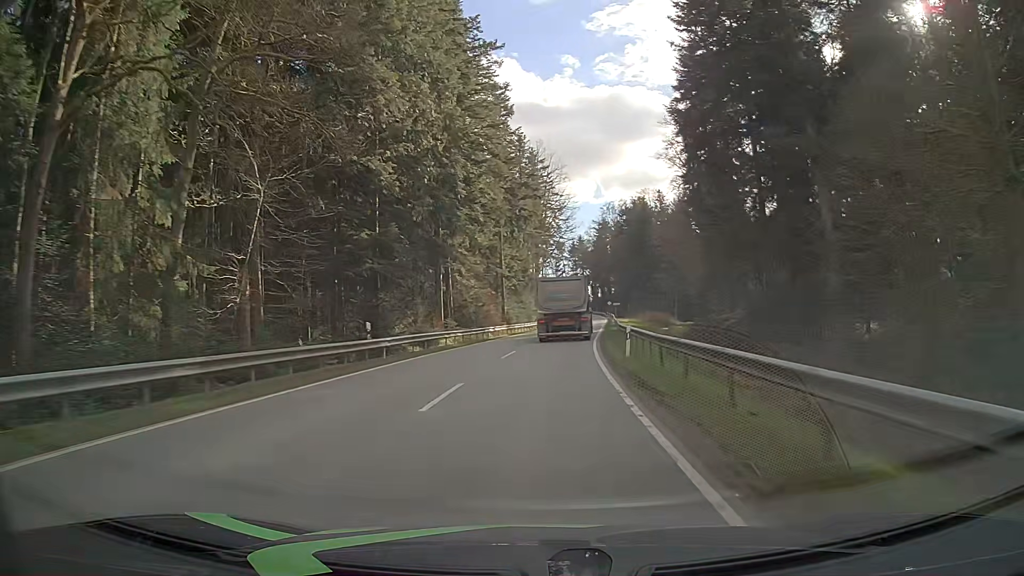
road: tertiary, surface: asphalt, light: Day
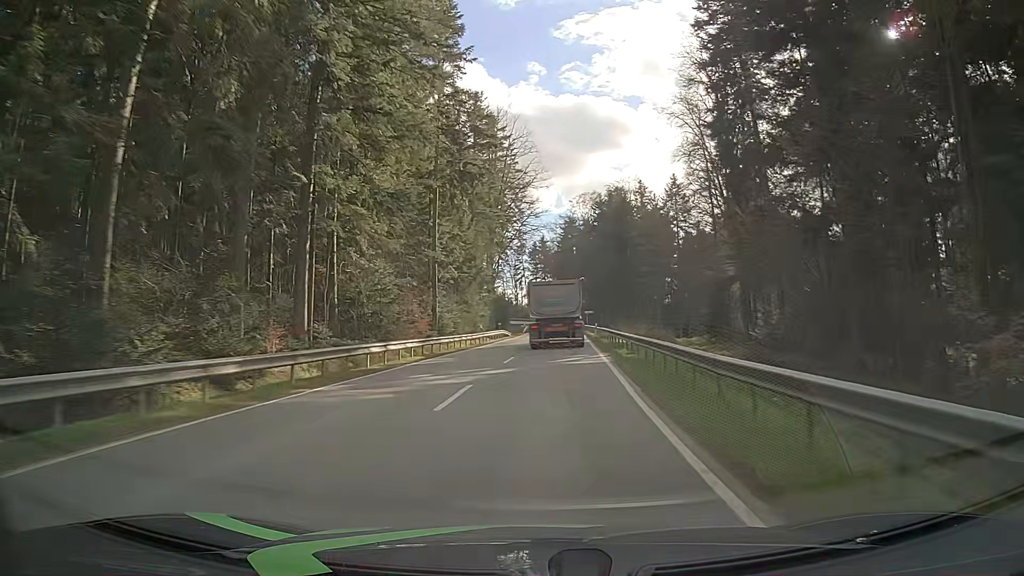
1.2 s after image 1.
(+0.7, +24.1) m; +4°
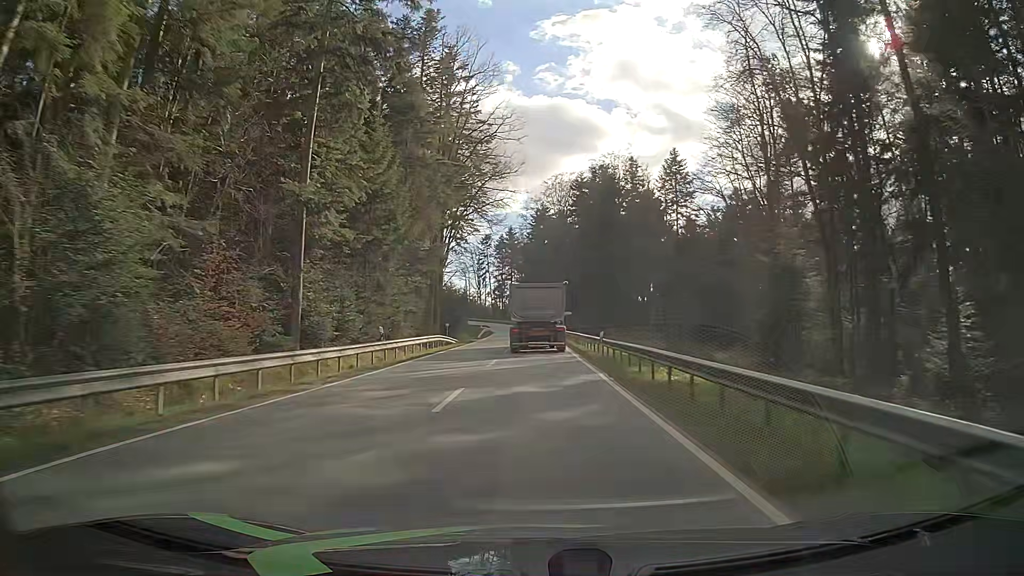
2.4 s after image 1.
(+0.4, +23.2) m; +3°
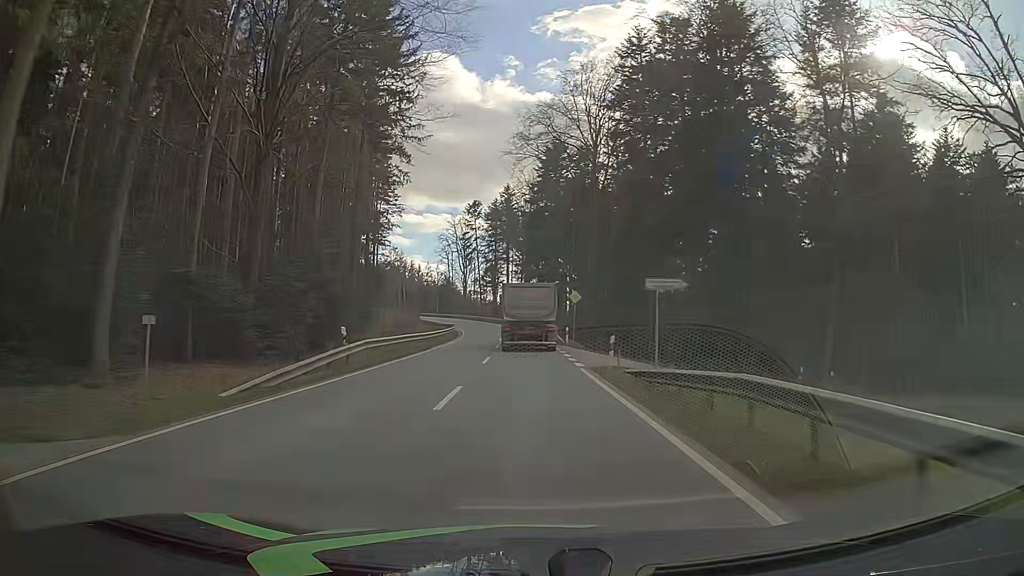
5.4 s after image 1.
(+0.5, +55.7) m; +1°
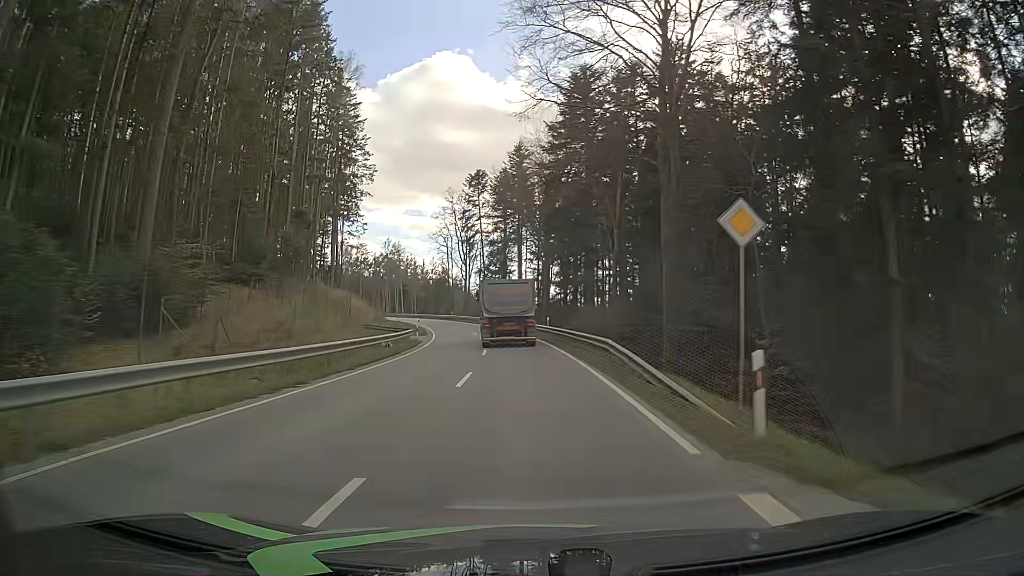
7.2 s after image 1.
(-0.5, +32.7) m; -2°
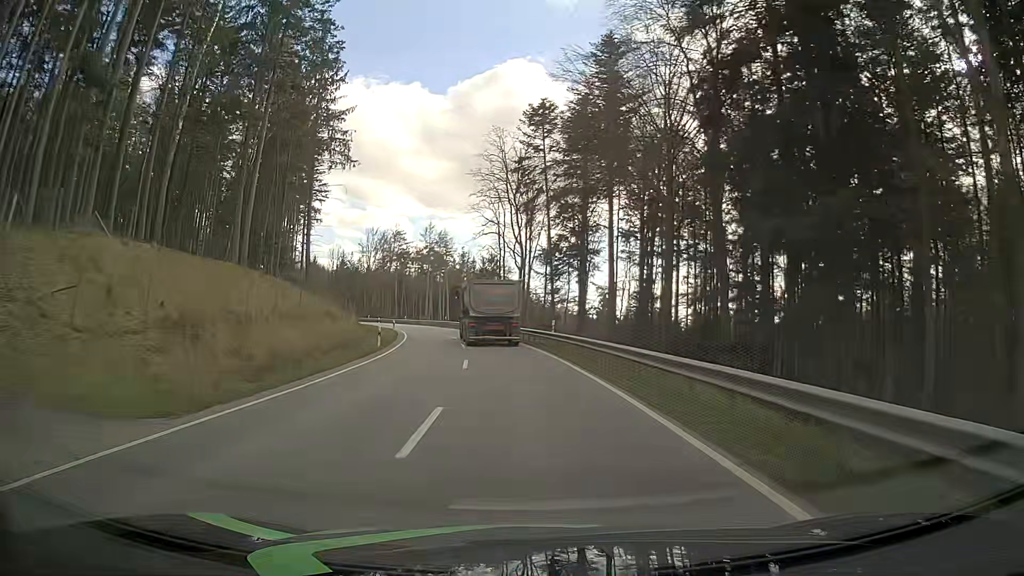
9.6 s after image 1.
(-1.9, +43.2) m; -6°
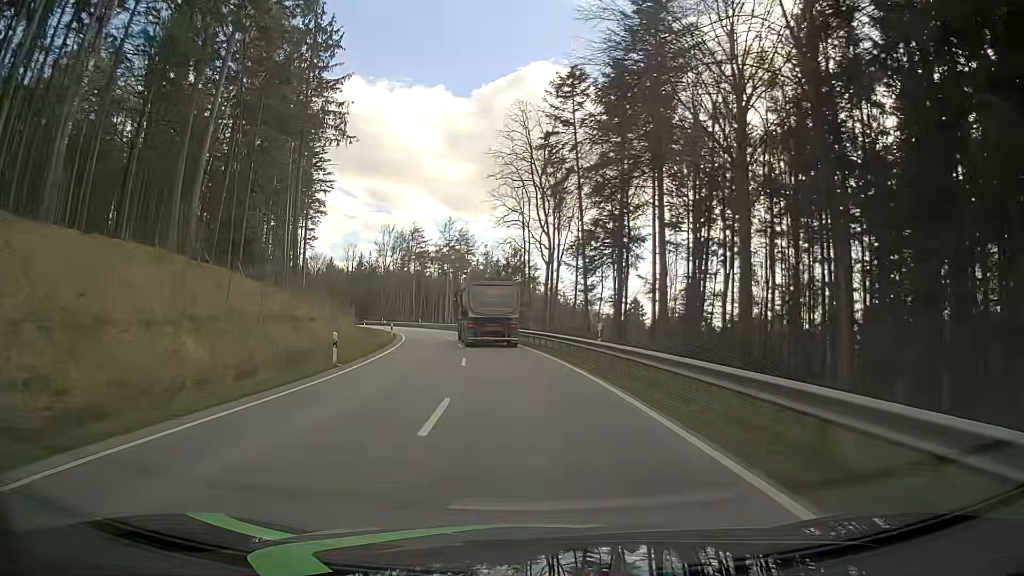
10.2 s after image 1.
(-0.3, +10.8) m; -3°
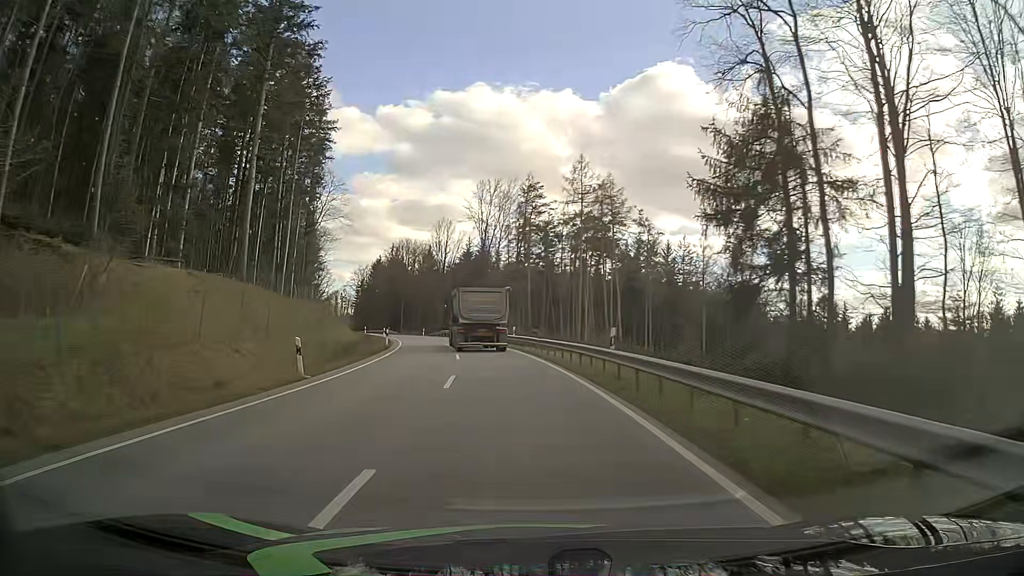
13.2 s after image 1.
(-5.2, +53.6) m; -11°
(0, +10) (-1, +20) (-2, +30) (-4, +40) (-6, +50) (-8, +59) (-11, +69) (-14, +78) (-17, +88) (-21, +97) m
